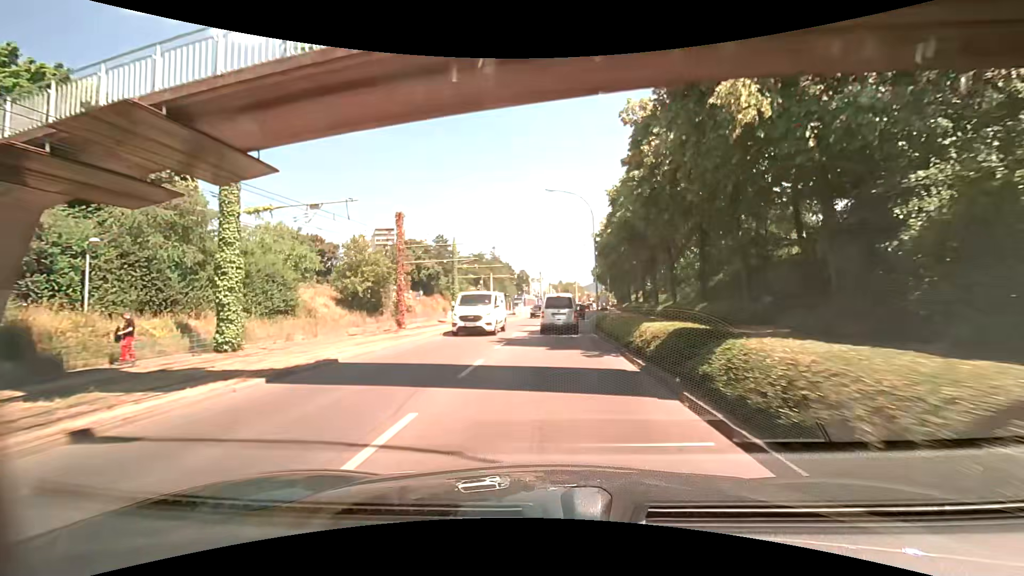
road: tertiary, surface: asphalt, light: Day
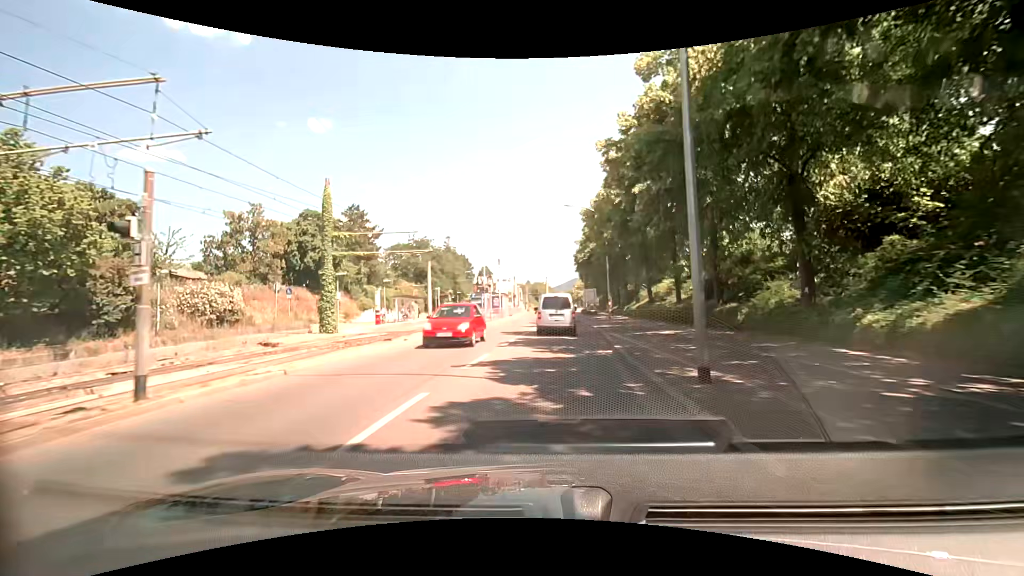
(+0.7, +28.7) m; +4°
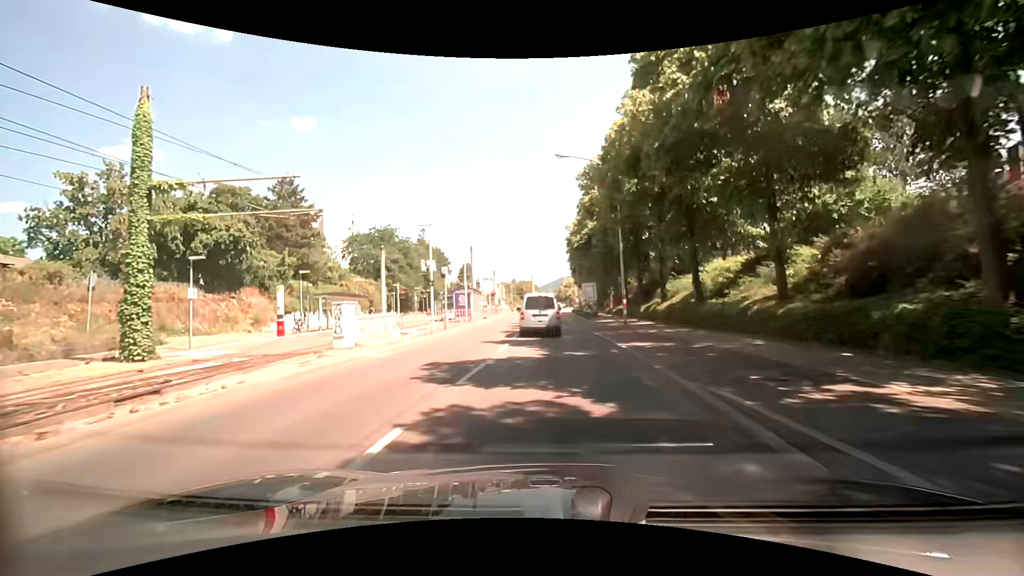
(+0.2, +13.9) m; +1°
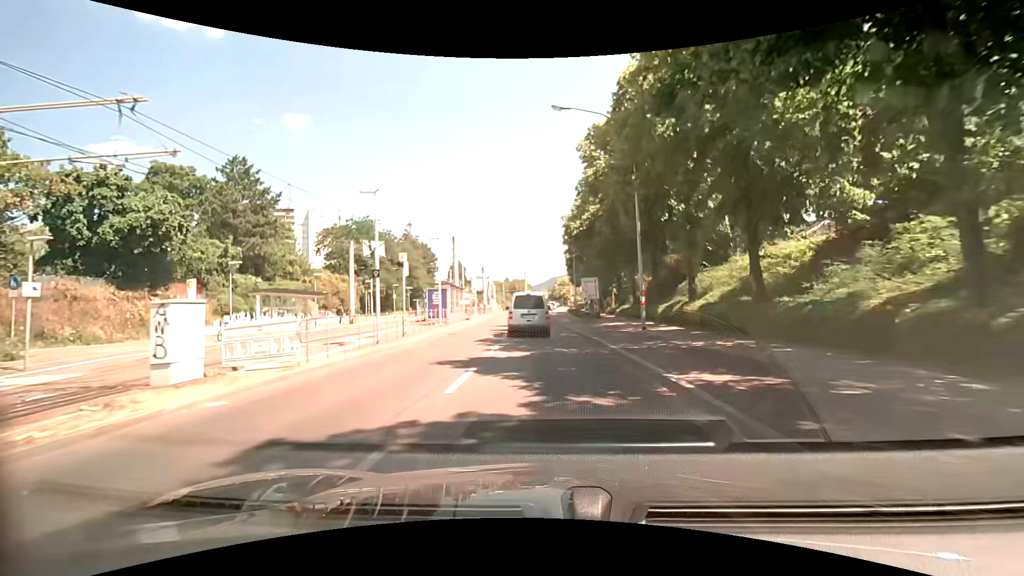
(+0.1, +6.8) m; 0°
(0, +10) (0, +20) (0, +30) (0, +40) (0, +50) (0, +60) (0, +70) (+1, +80) (+1, +90) (+2, +100) m
